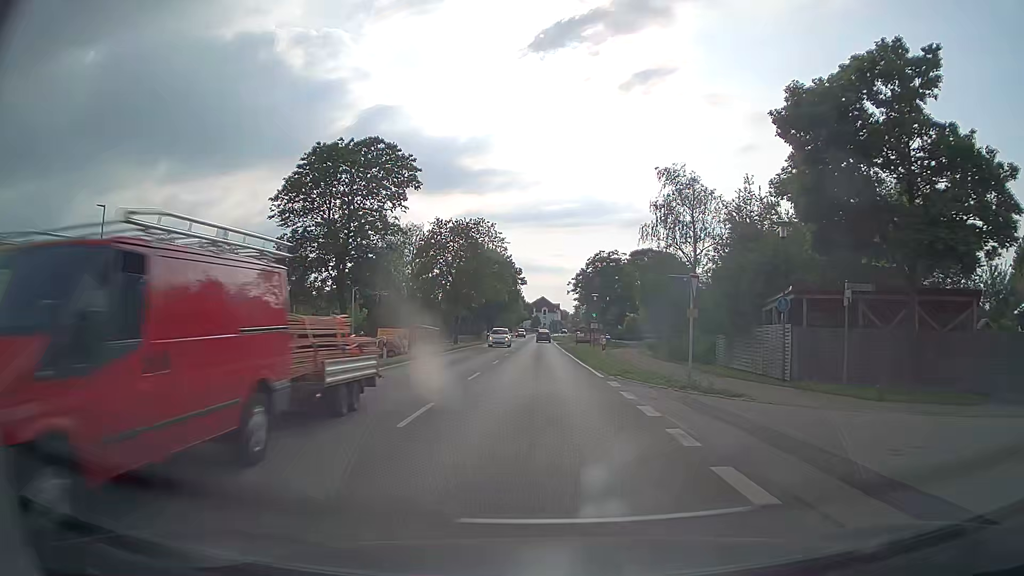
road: tertiary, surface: asphalt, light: Day
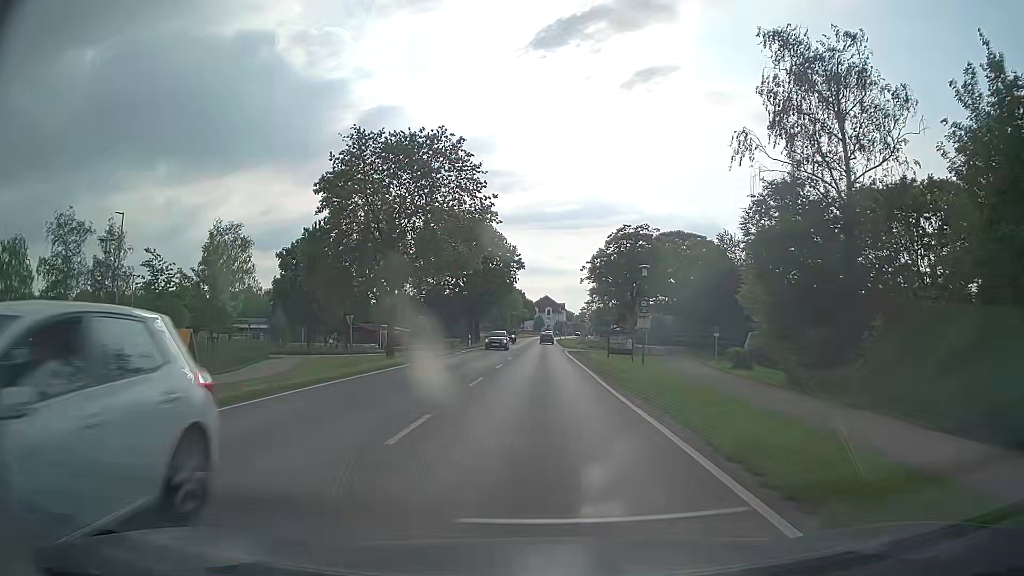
(-0.1, +28.3) m; 0°
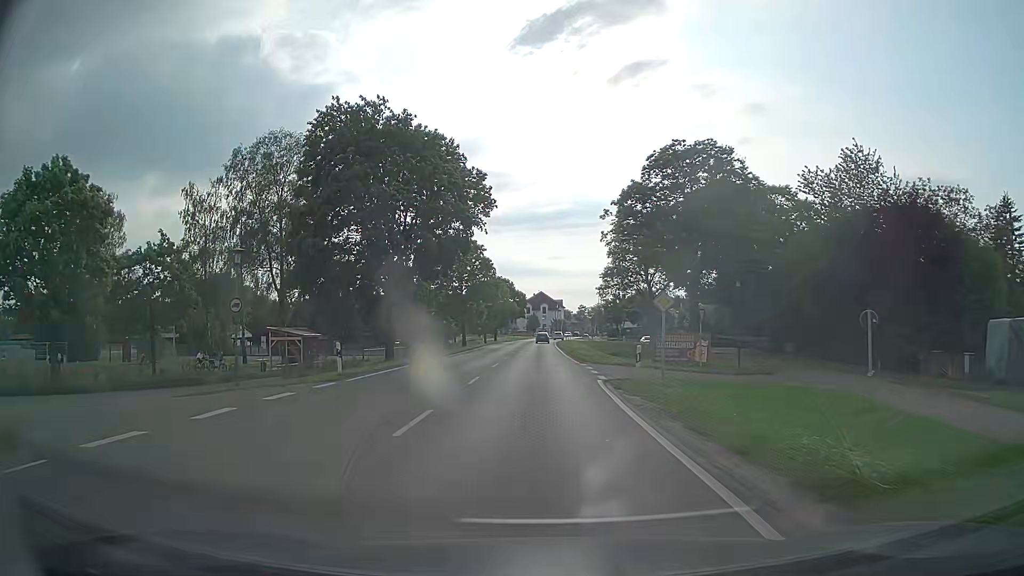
(+0.2, +35.3) m; 0°
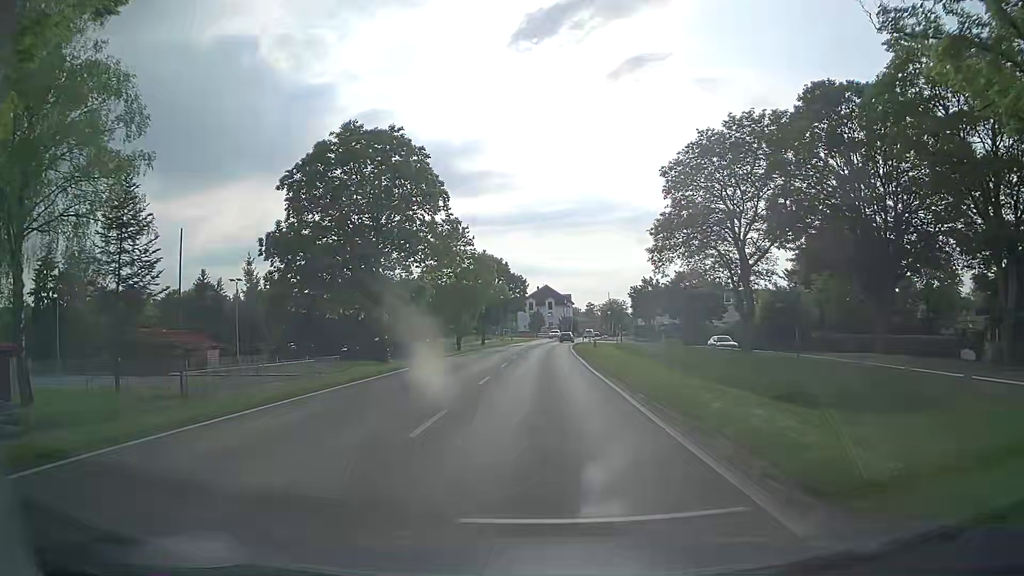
(+0.2, +36.1) m; 0°
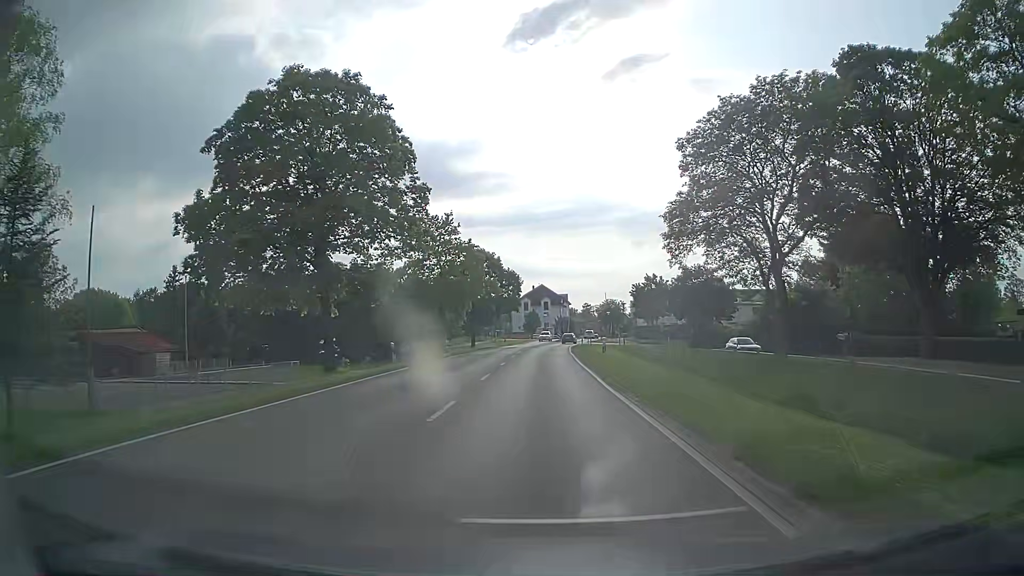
(0.0, +7.3) m; +1°
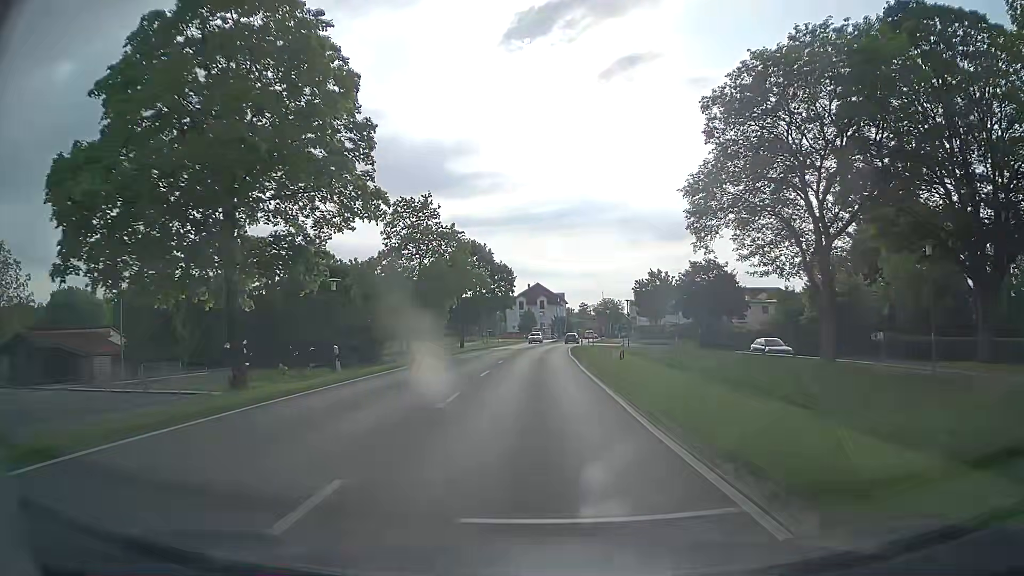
(0.0, +7.3) m; 0°
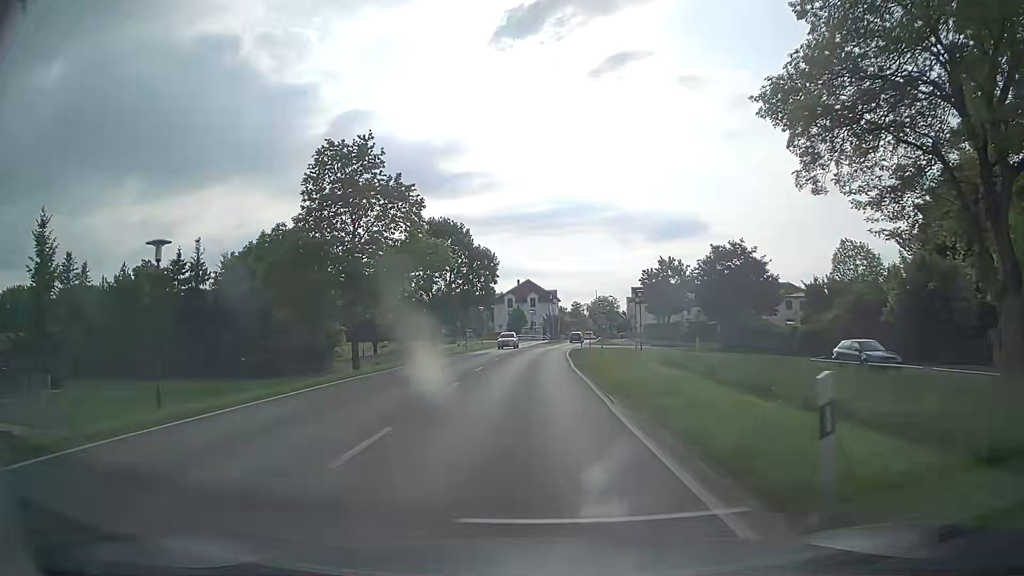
(+0.1, +14.5) m; +1°
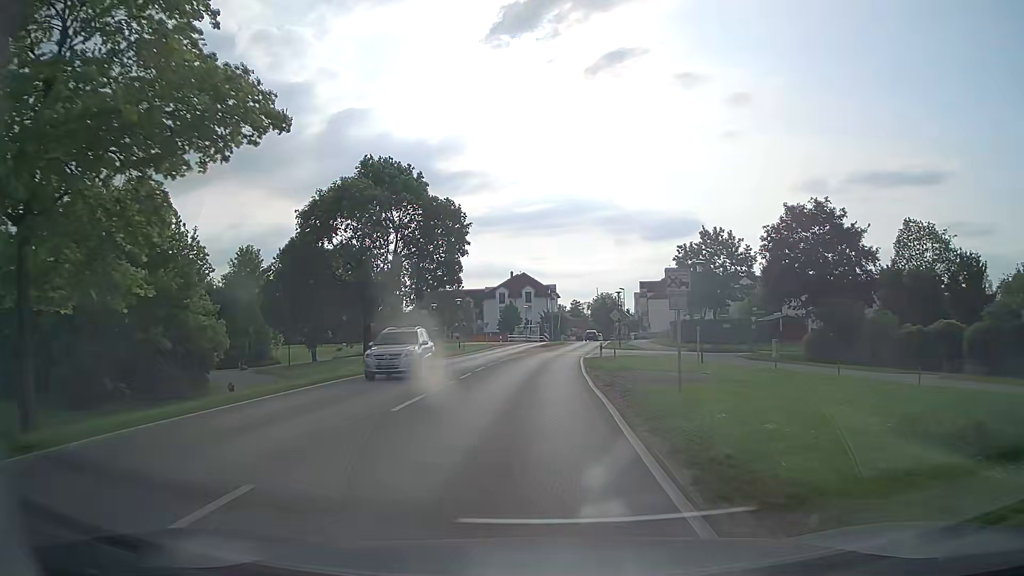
(-0.1, +21.9) m; 0°
(0, +10) (0, +20) (0, +30) (+1, +40) (+2, +50) (+3, +60) (+4, +70) (+5, +80) (+6, +90) (+7, +100) m
